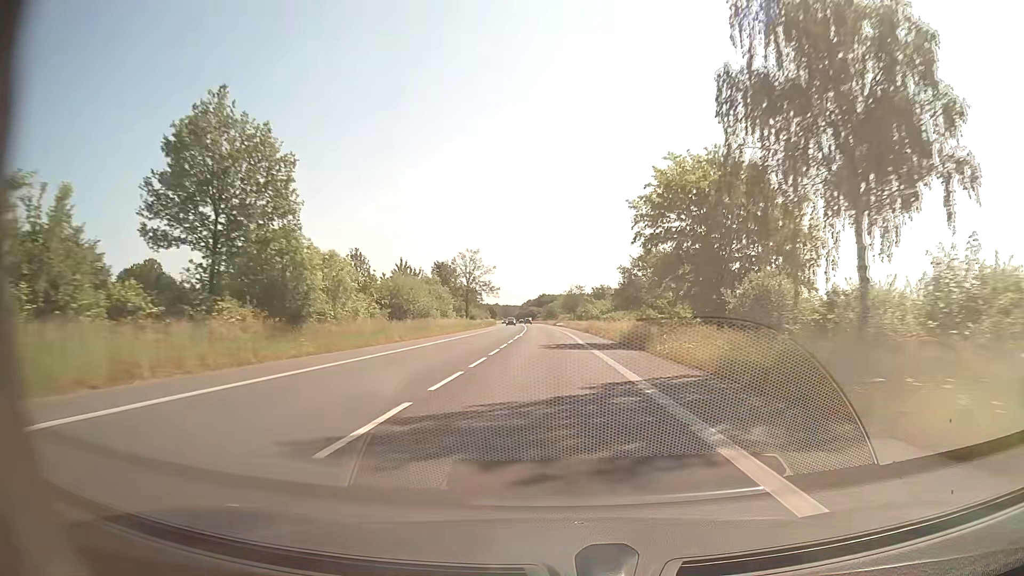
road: secondary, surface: asphalt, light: Day
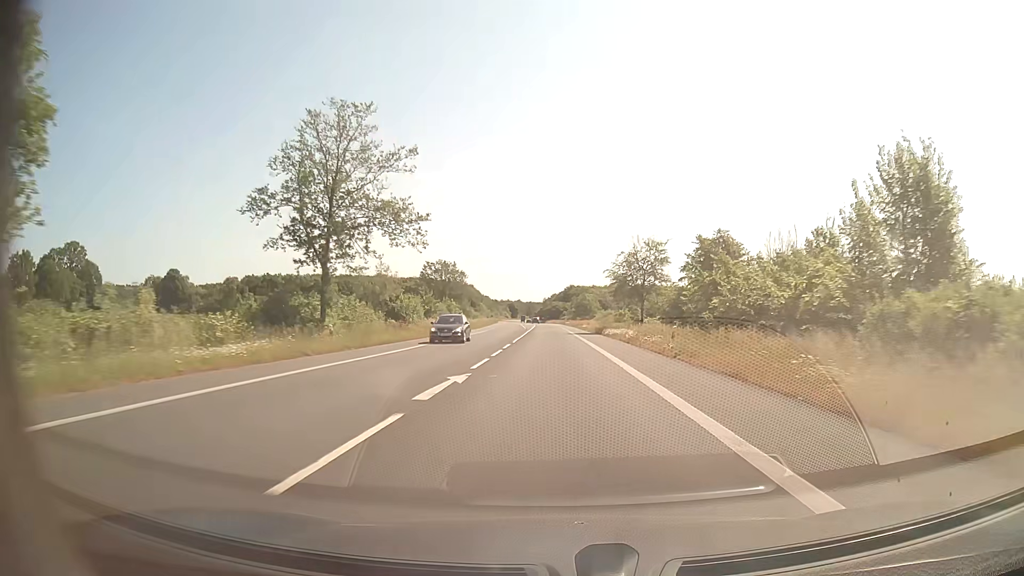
(-1.7, +79.3) m; -2°
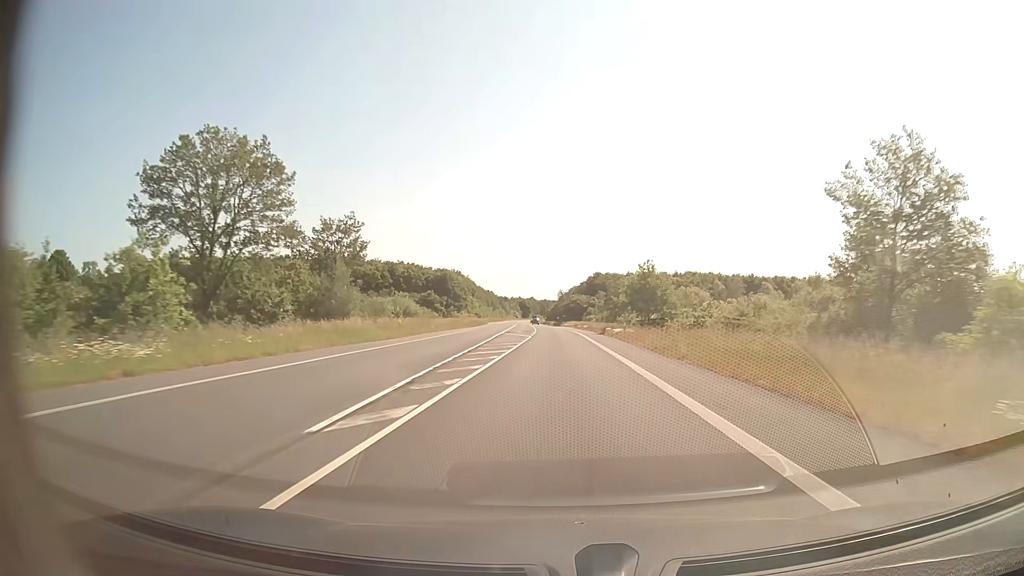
(-1.2, +79.3) m; -1°
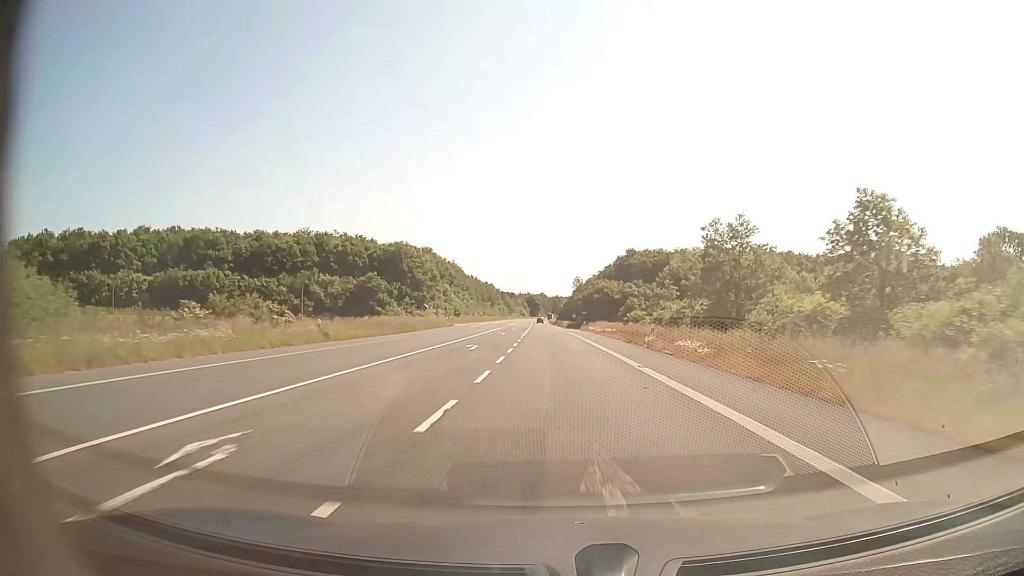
(-0.6, +63.4) m; -1°
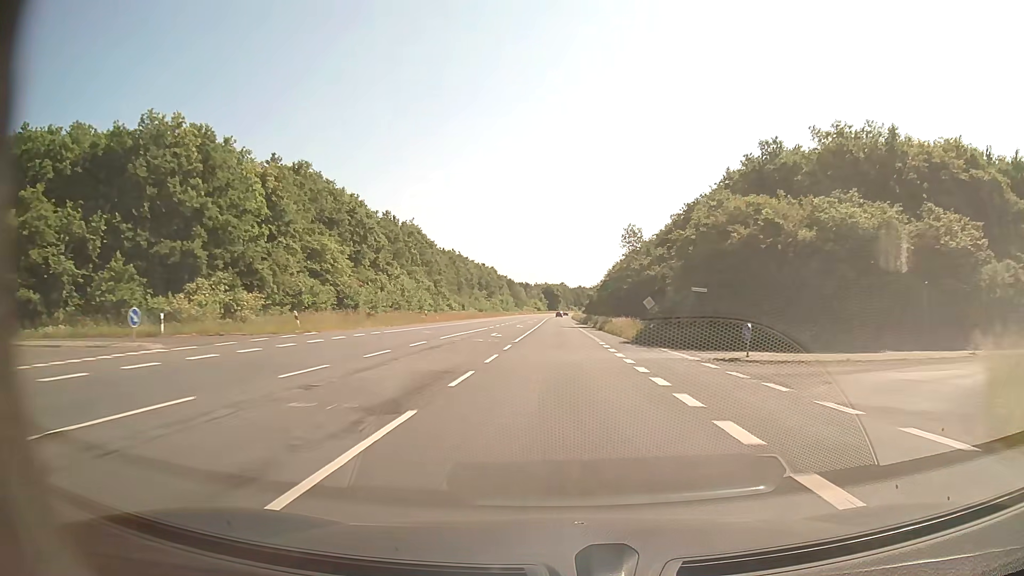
(-1.2, +79.3) m; -2°
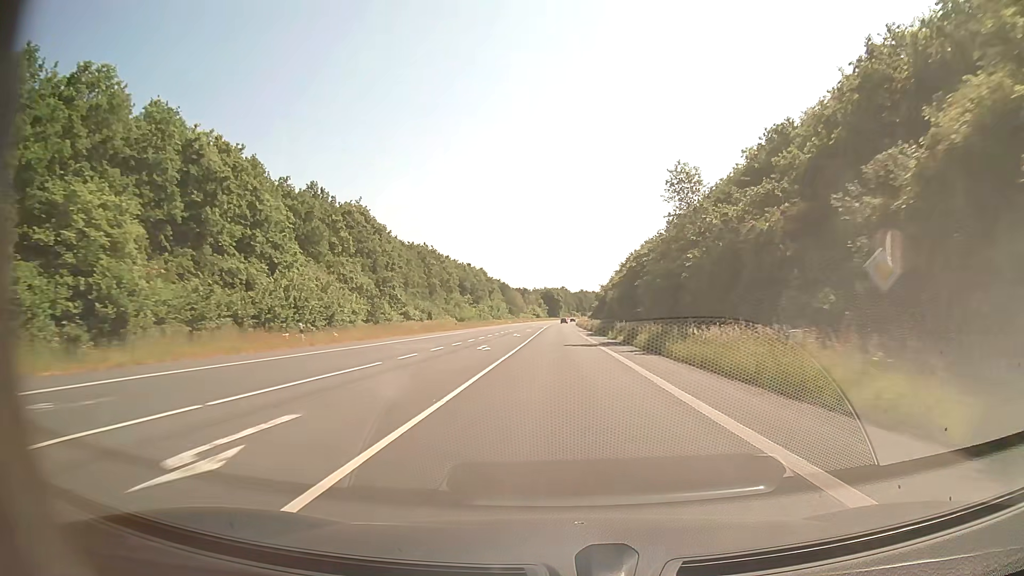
(0.0, +31.8) m; 0°
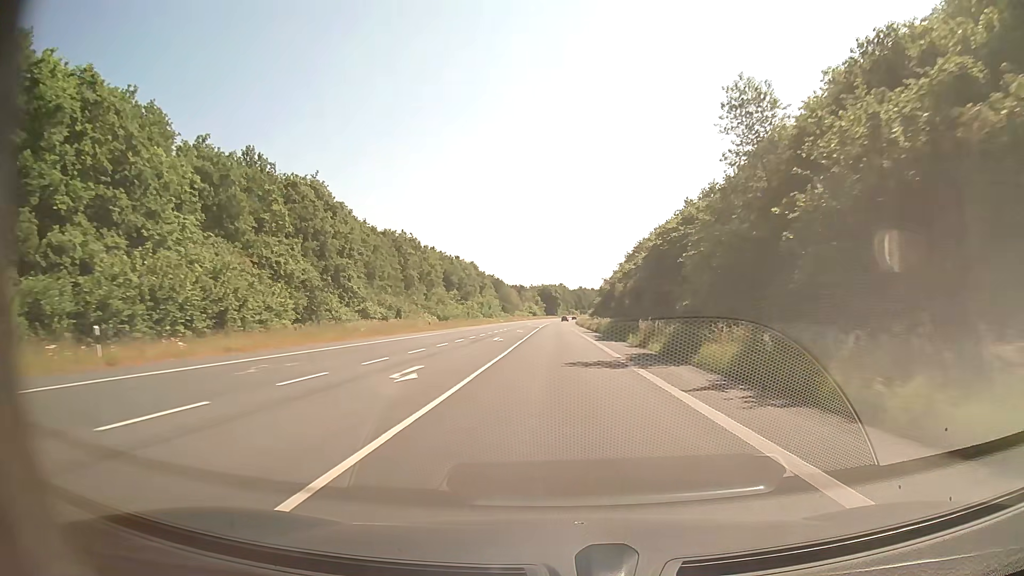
(0.0, +15.9) m; 0°
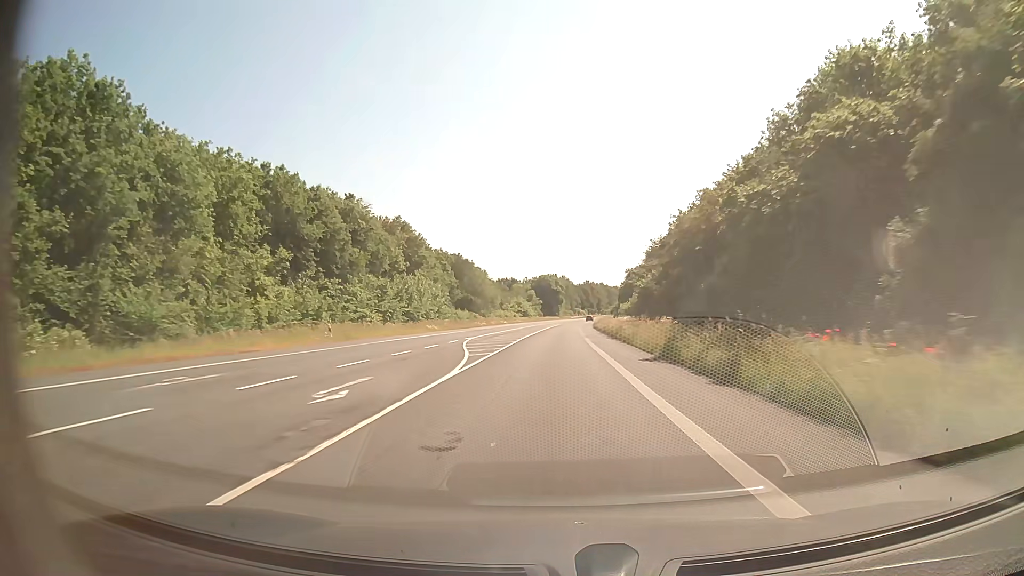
(+0.2, +79.2) m; 0°
(0, +10) (0, +20) (0, +30) (0, +40) (0, +50) (0, +60) (0, +70) (+1, +80) (+1, +90) (+1, +100) m
